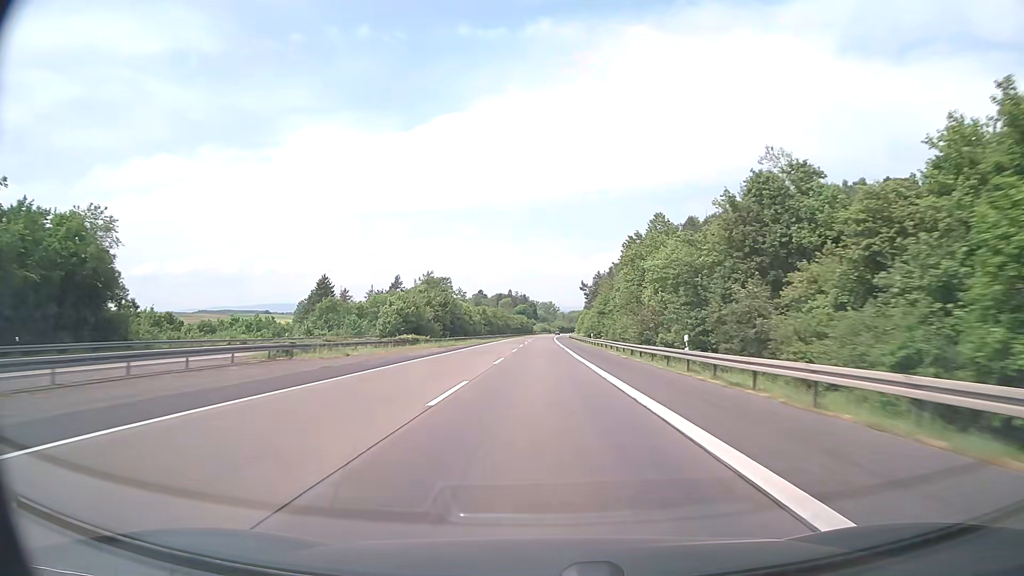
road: motorway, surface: asphalt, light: Day
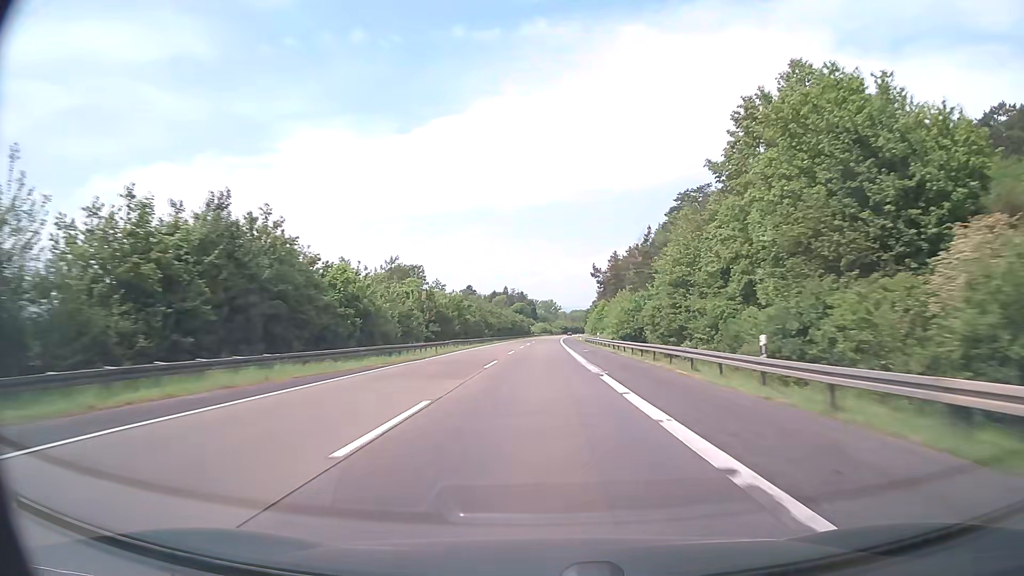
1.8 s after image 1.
(+0.1, +57.1) m; 0°
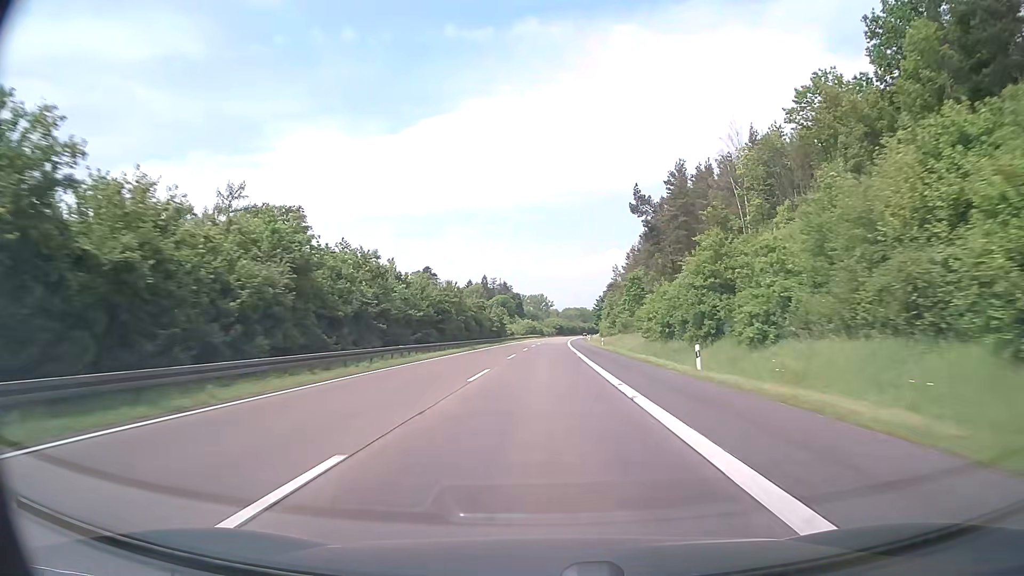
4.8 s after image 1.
(+0.6, +95.0) m; +1°
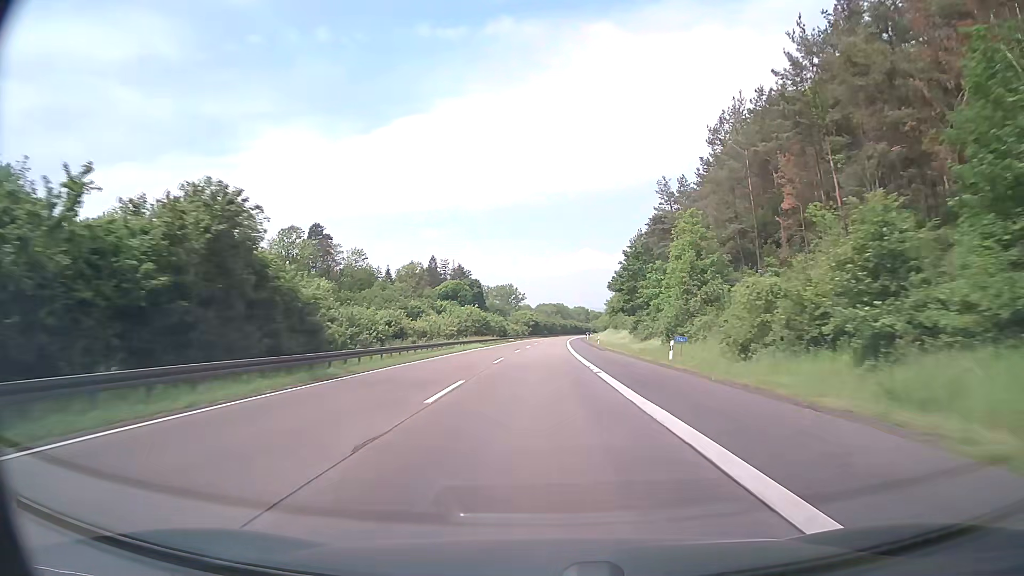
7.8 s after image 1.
(+1.5, +95.1) m; +2°
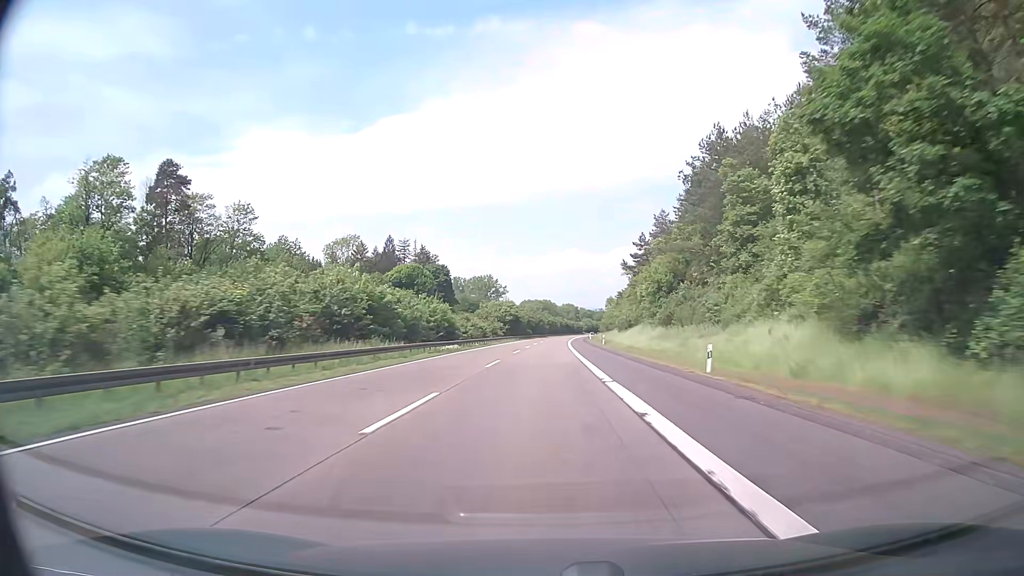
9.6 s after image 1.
(+0.7, +57.2) m; +1°
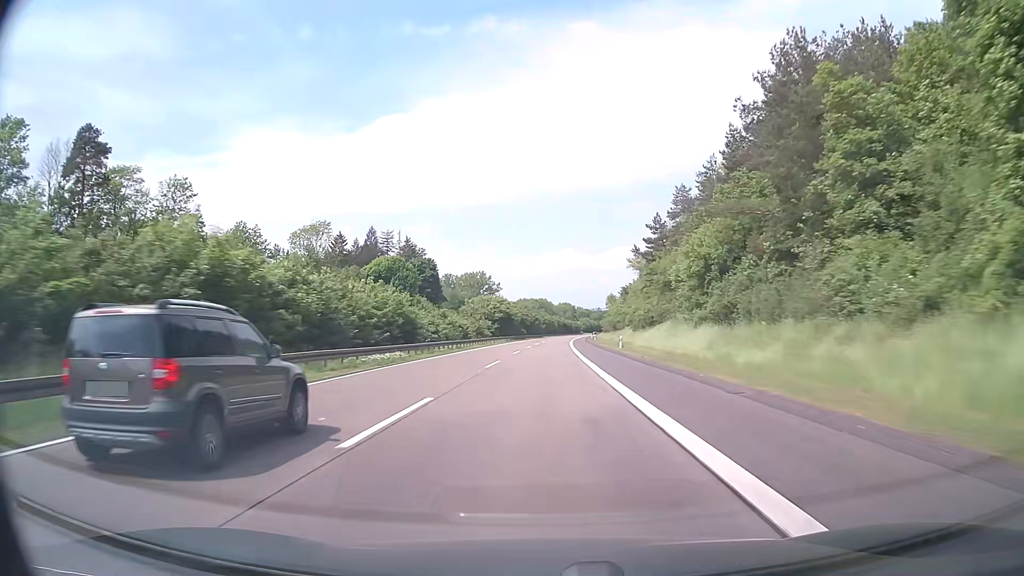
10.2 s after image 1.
(+0.1, +19.1) m; 0°
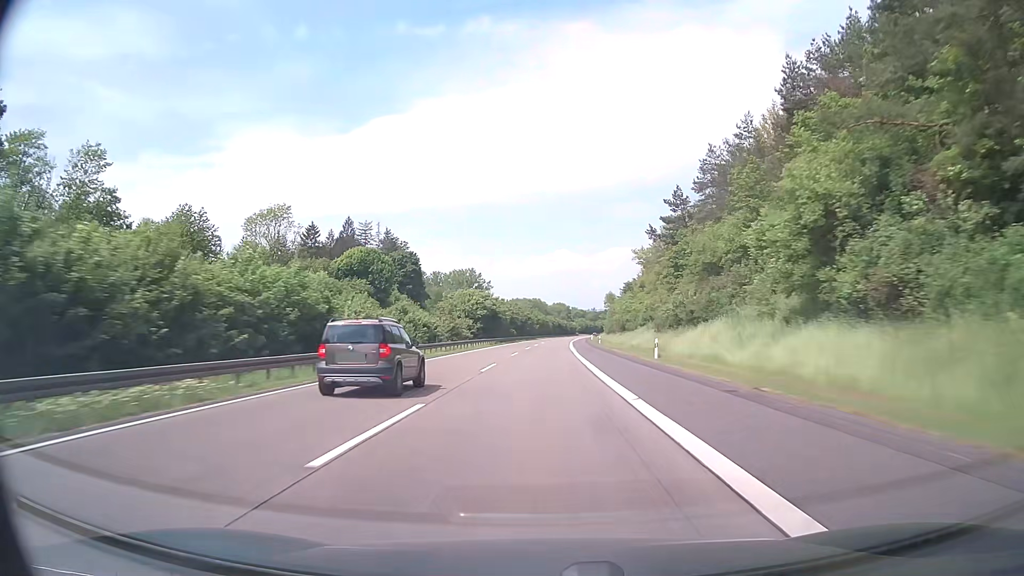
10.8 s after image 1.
(+0.1, +19.1) m; 0°
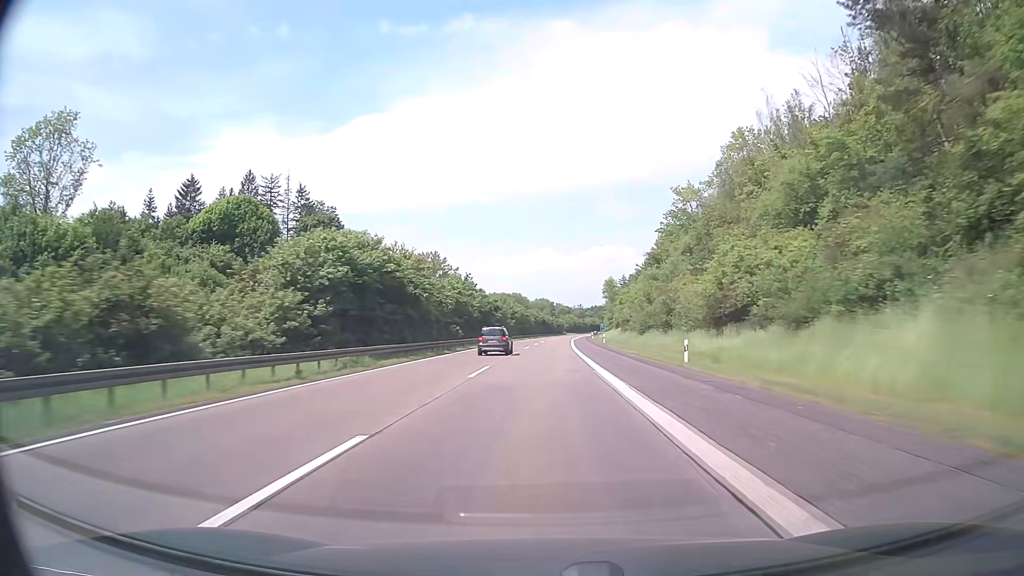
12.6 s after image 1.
(+0.8, +57.2) m; +2°
(0, +10) (0, +20) (0, +30) (0, +40) (+1, +50) (+1, +60) (+1, +70) (+2, +80) (+2, +90) (+3, +100) m
